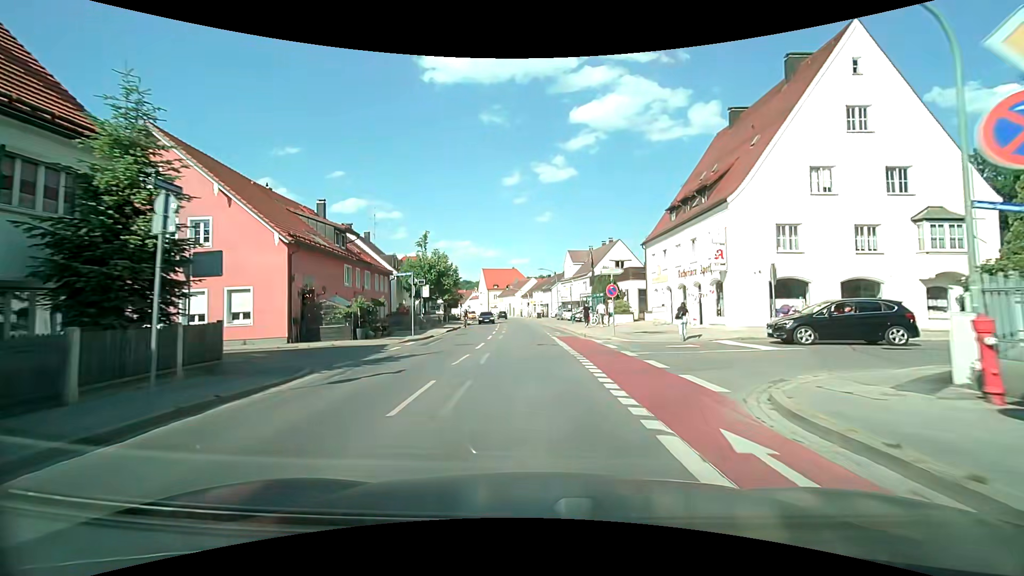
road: secondary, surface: asphalt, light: Day
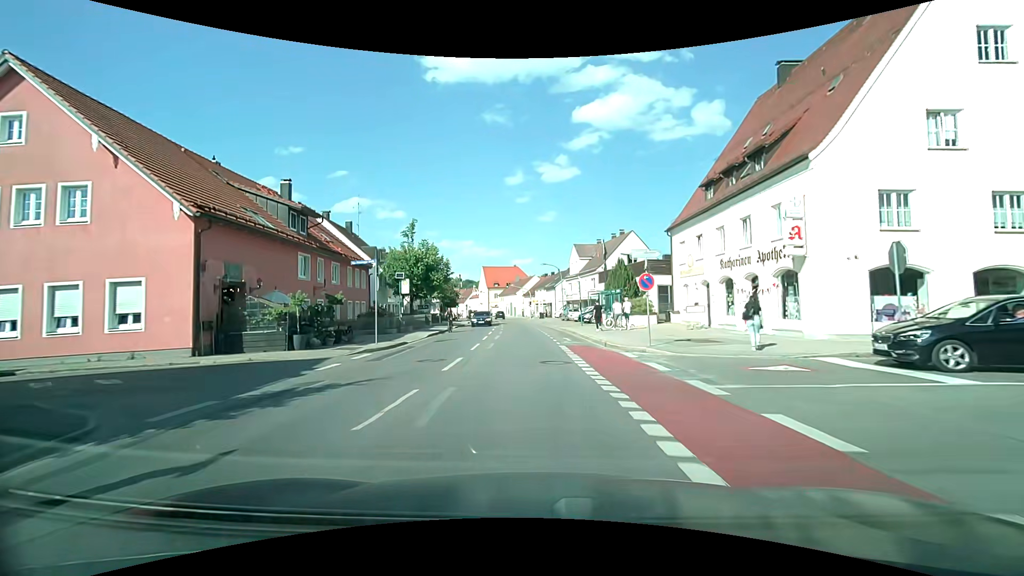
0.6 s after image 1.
(+0.1, +6.9) m; +1°
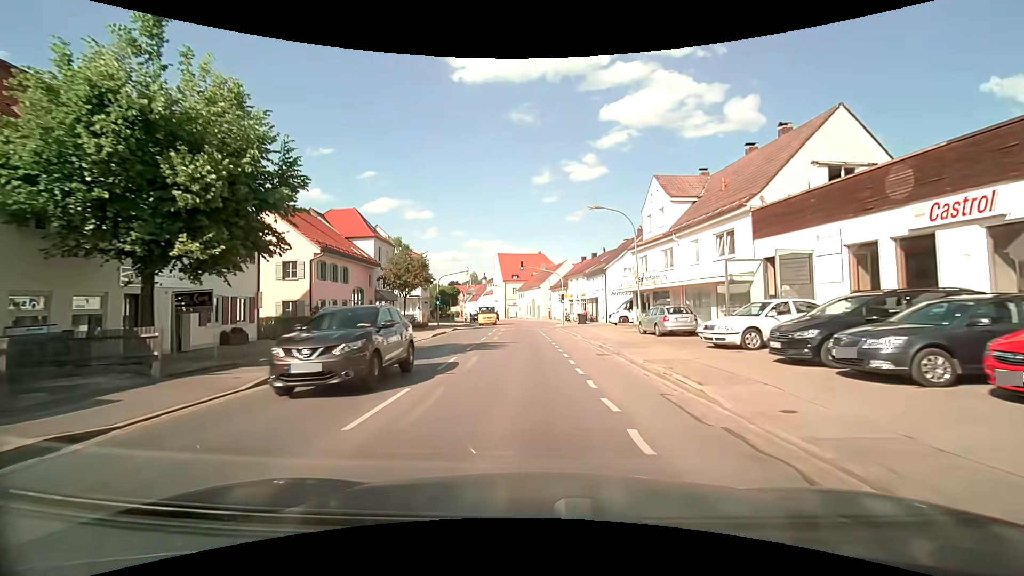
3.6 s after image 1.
(-0.8, +35.4) m; -3°
(0, +10) (0, +20) (-1, +30) (-1, +40) (-1, +50) (-2, +60) (-3, +70) (-5, +80) (-7, +89) (-10, +99) m
